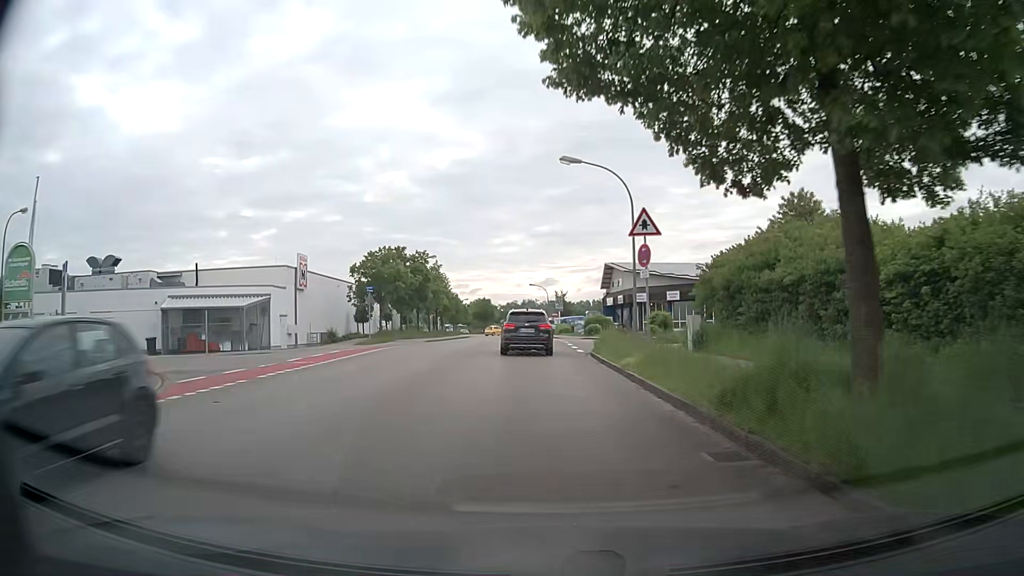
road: residential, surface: asphalt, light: Day
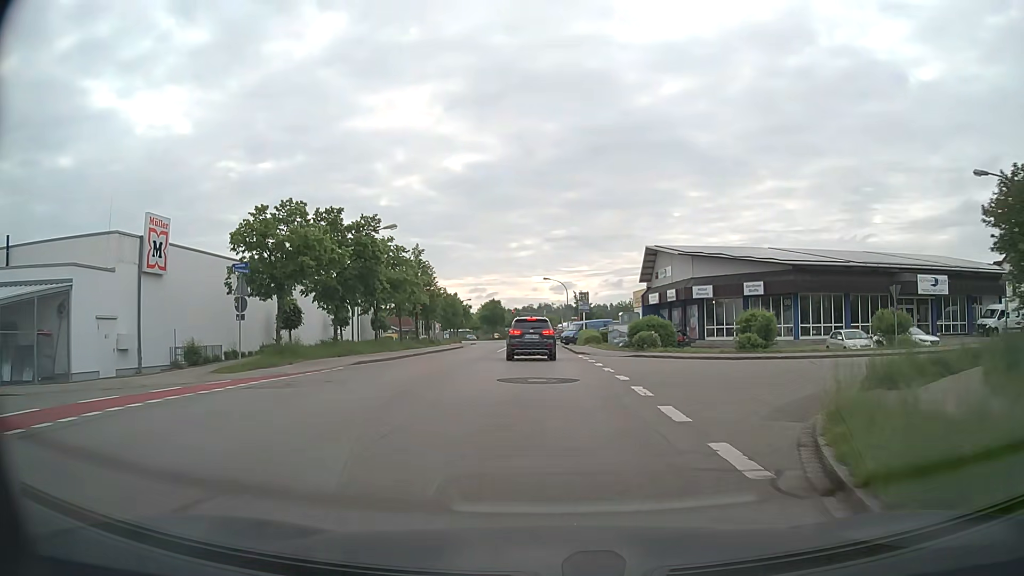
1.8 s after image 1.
(-0.4, +21.9) m; -1°
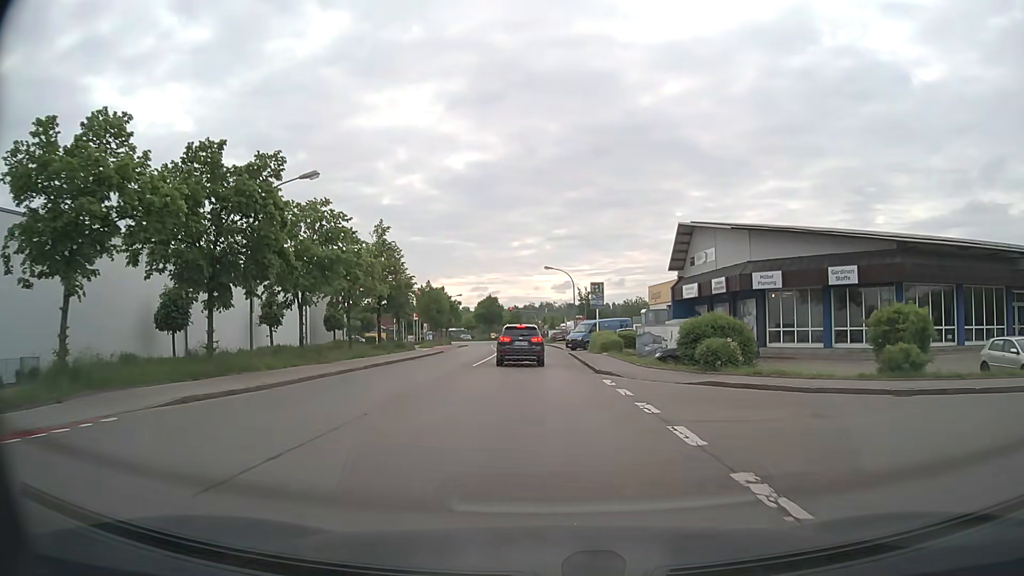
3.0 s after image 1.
(-0.1, +14.2) m; 0°
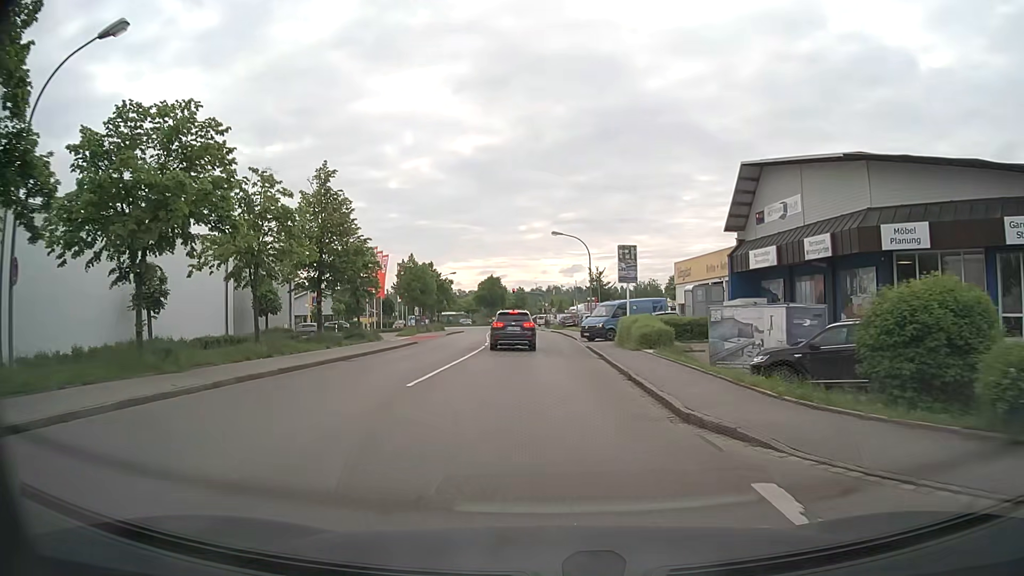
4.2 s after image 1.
(0.0, +13.8) m; -1°
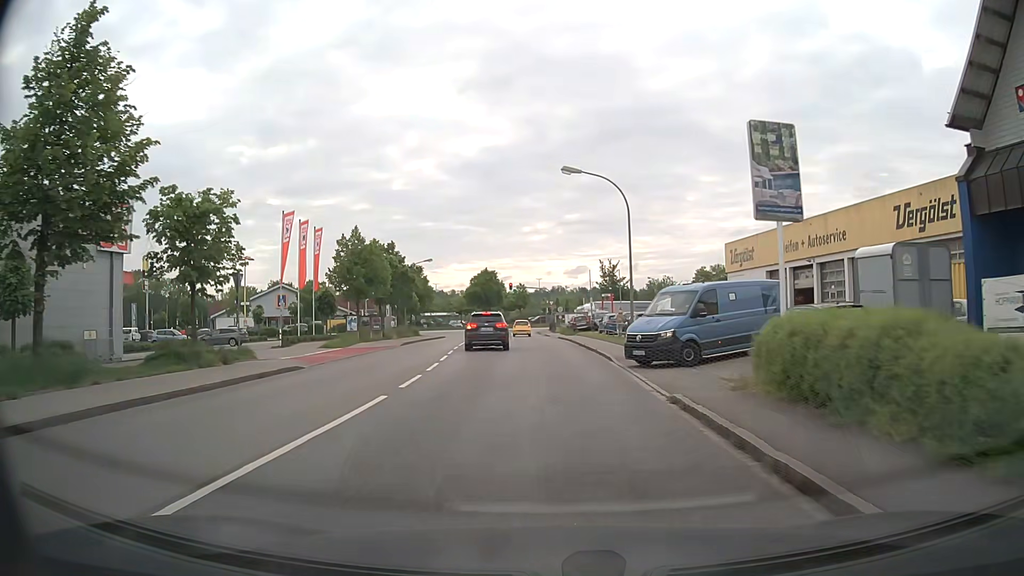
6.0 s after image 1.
(-0.1, +20.7) m; 0°
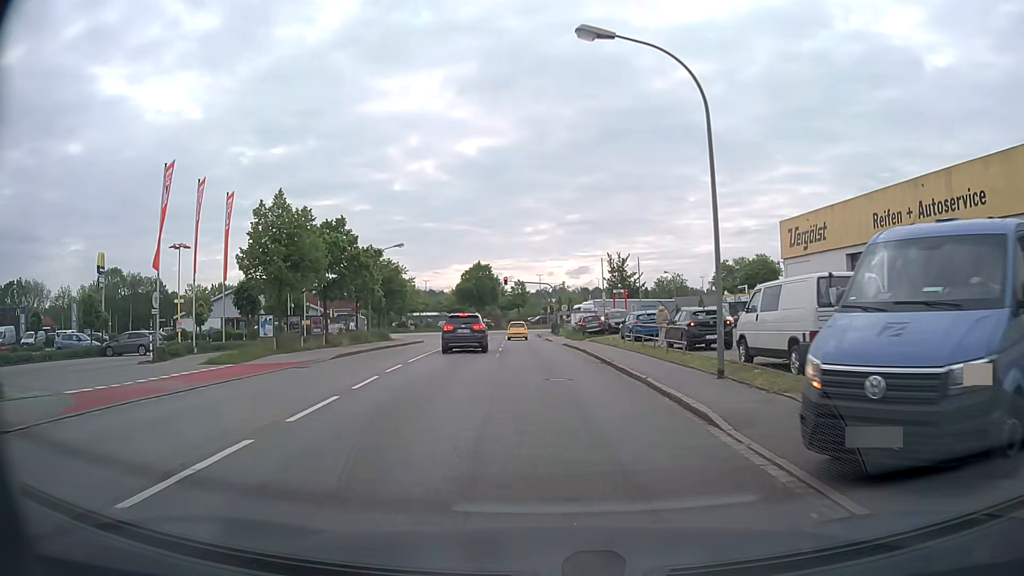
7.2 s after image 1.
(0.0, +13.6) m; 0°
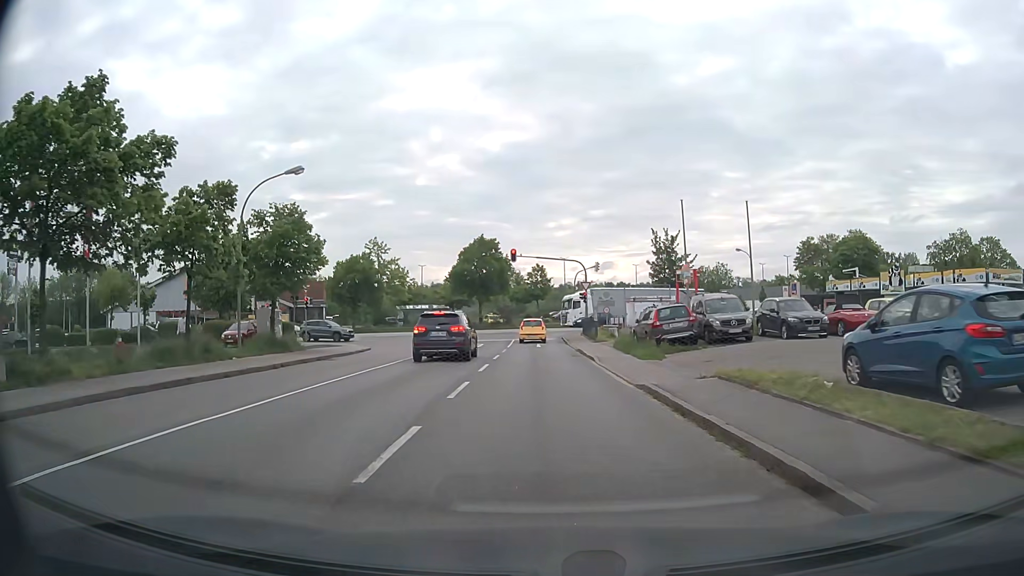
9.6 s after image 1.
(-0.5, +25.5) m; -3°
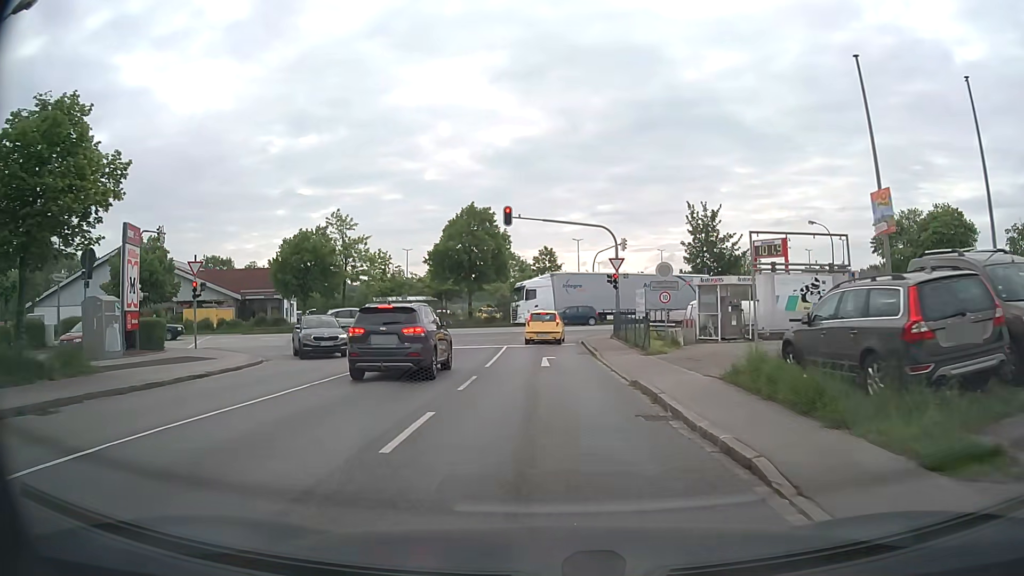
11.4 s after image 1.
(0.0, +17.0) m; 0°
